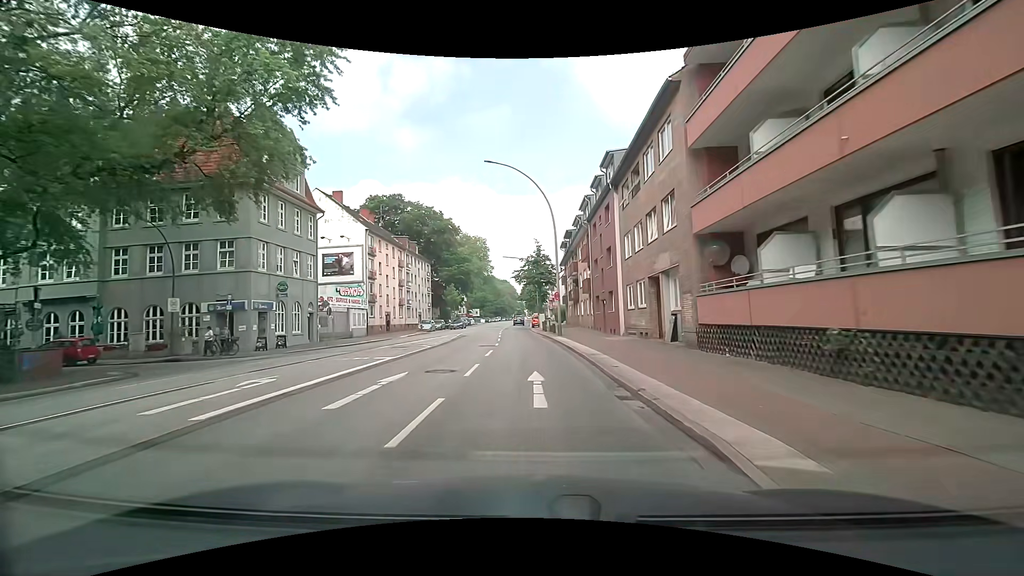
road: primary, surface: asphalt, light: Day
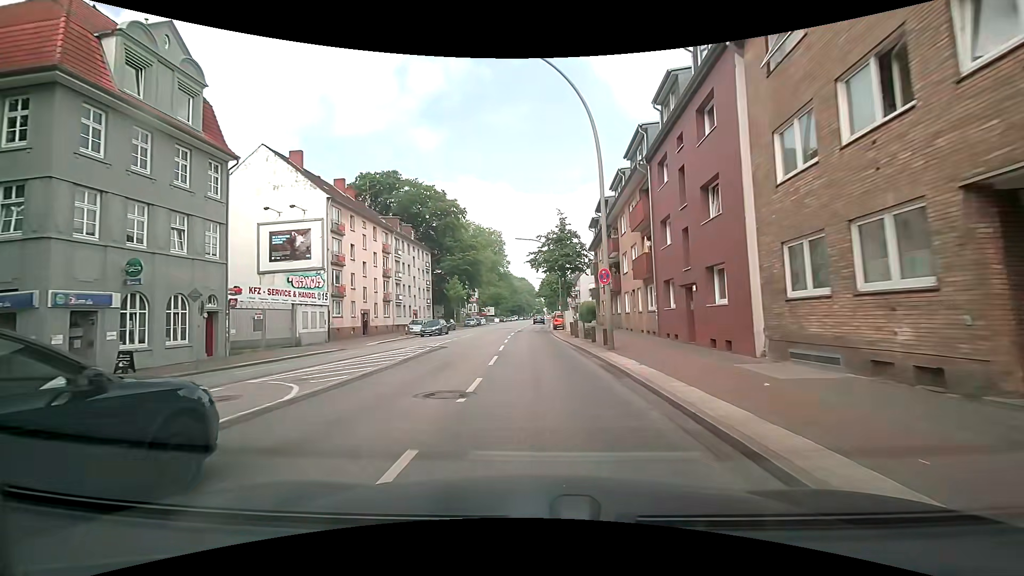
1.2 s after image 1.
(-0.2, +15.3) m; -2°
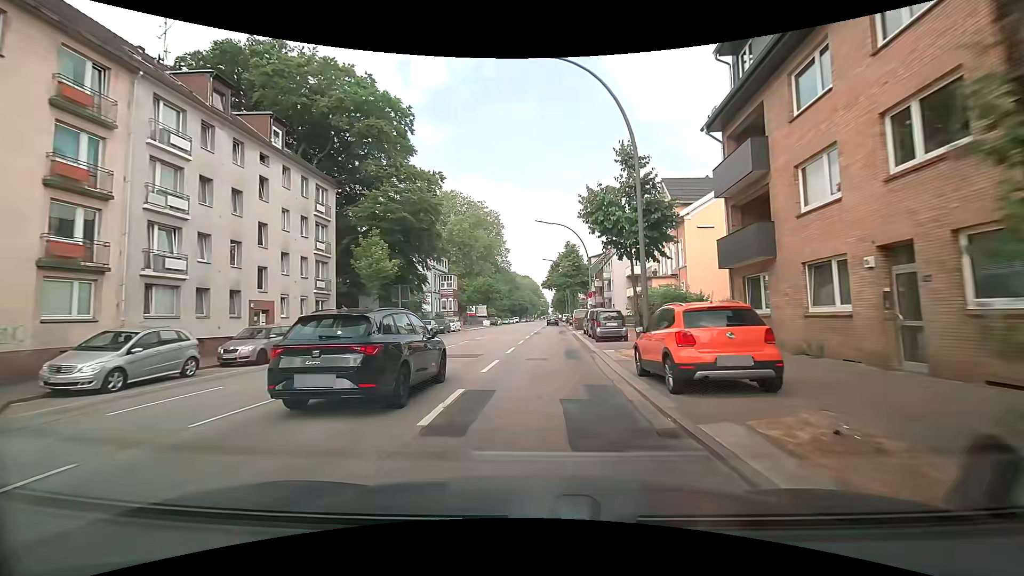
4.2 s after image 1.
(-0.4, +38.4) m; -1°
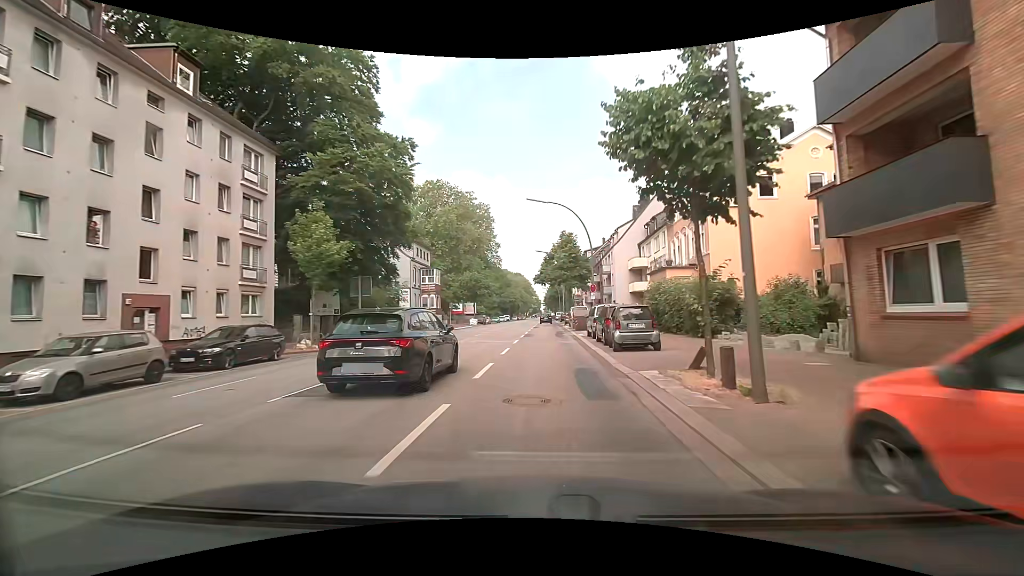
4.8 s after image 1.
(0.0, +7.7) m; +1°
(0, +10) (+1, +20) (+1, +30) (+1, +40) (+2, +50) (+2, +60) (+2, +70) (+3, +80) (+3, +90) (+3, +100) m
